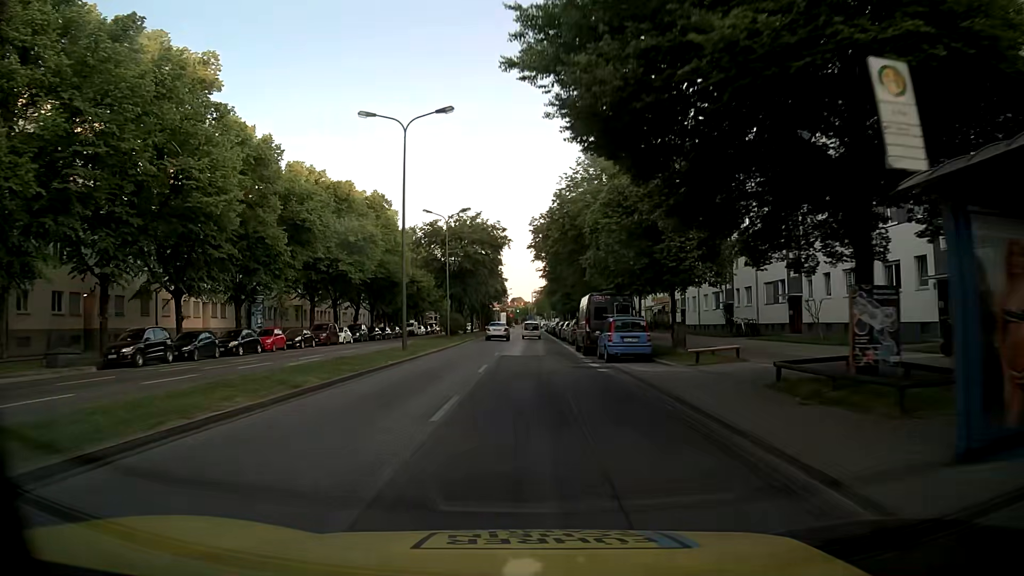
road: secondary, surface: asphalt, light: Day
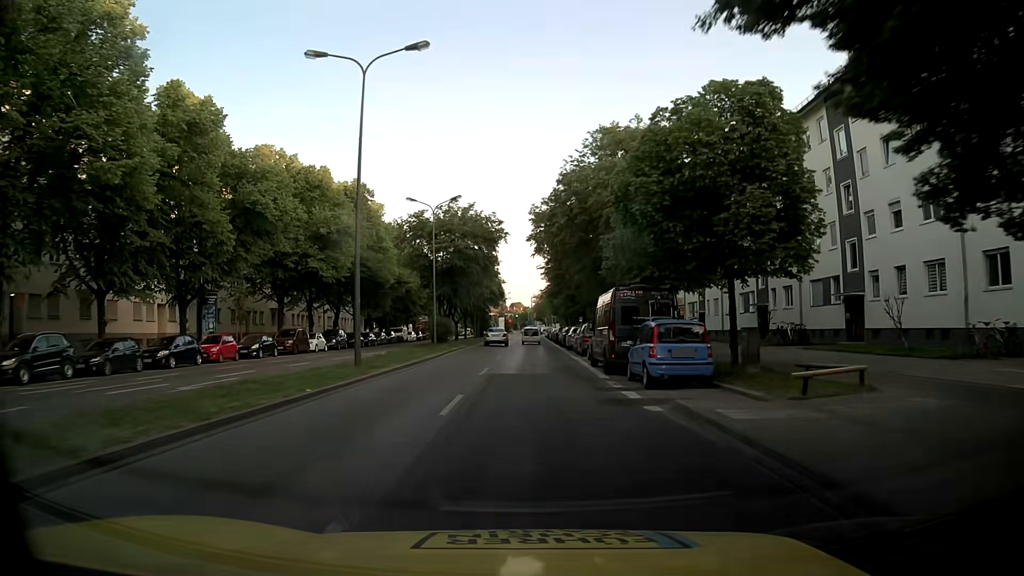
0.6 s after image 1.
(-0.1, +7.7) m; -1°
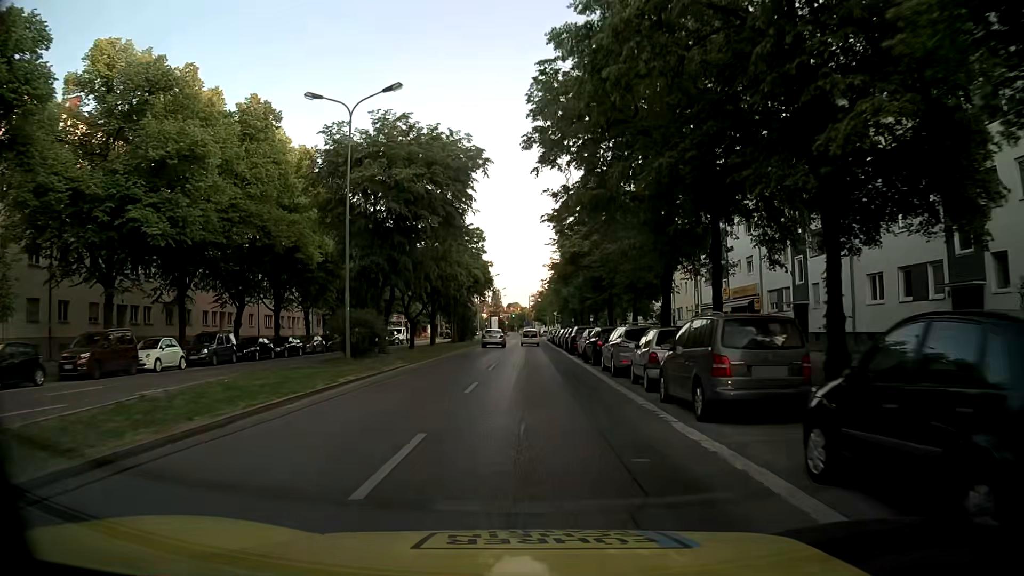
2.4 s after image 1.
(0.0, +23.1) m; +1°
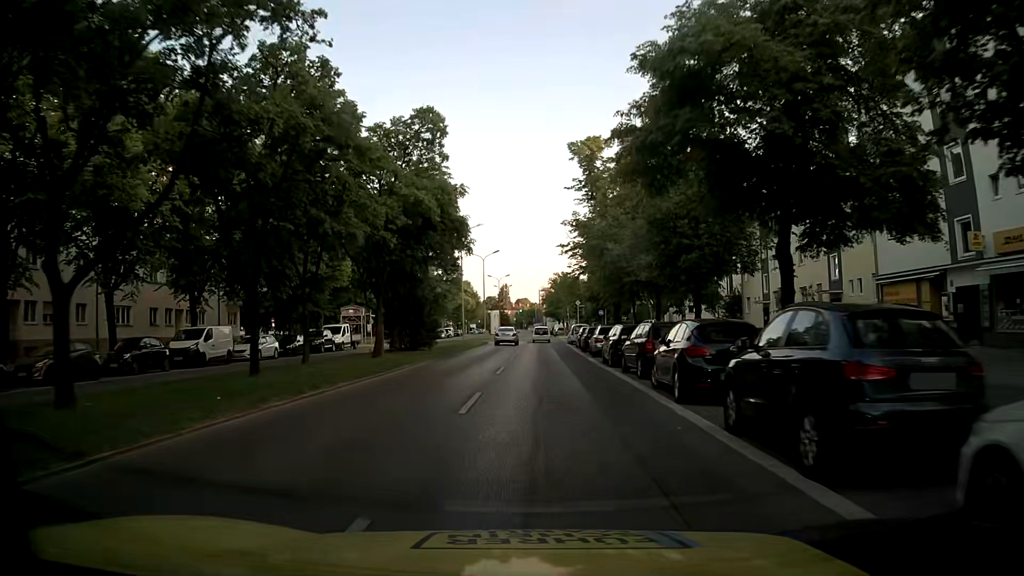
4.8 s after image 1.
(-0.4, +31.0) m; -2°
(0, +10) (0, +20) (0, +30) (-1, +40) (-1, +50) (-1, +60) (-1, +70) (-1, +80) (-1, +90) (0, +100) m
